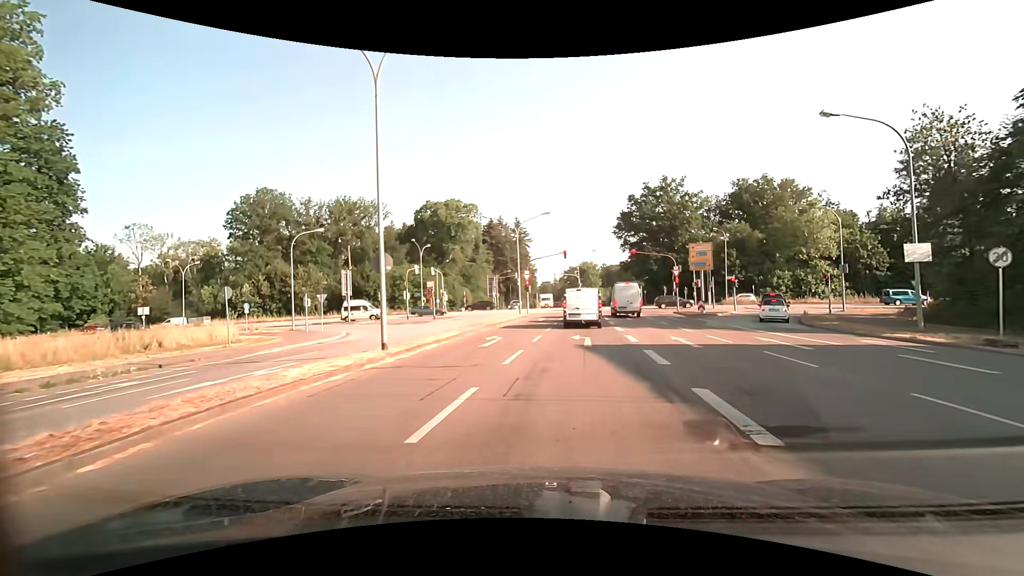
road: secondary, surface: asphalt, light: Day
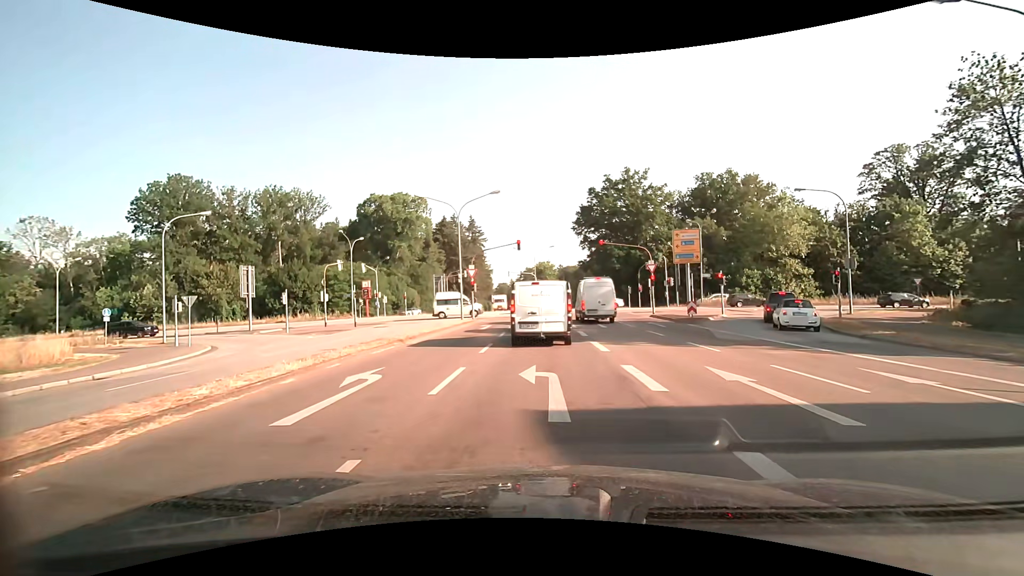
(+0.5, +9.2) m; +5°
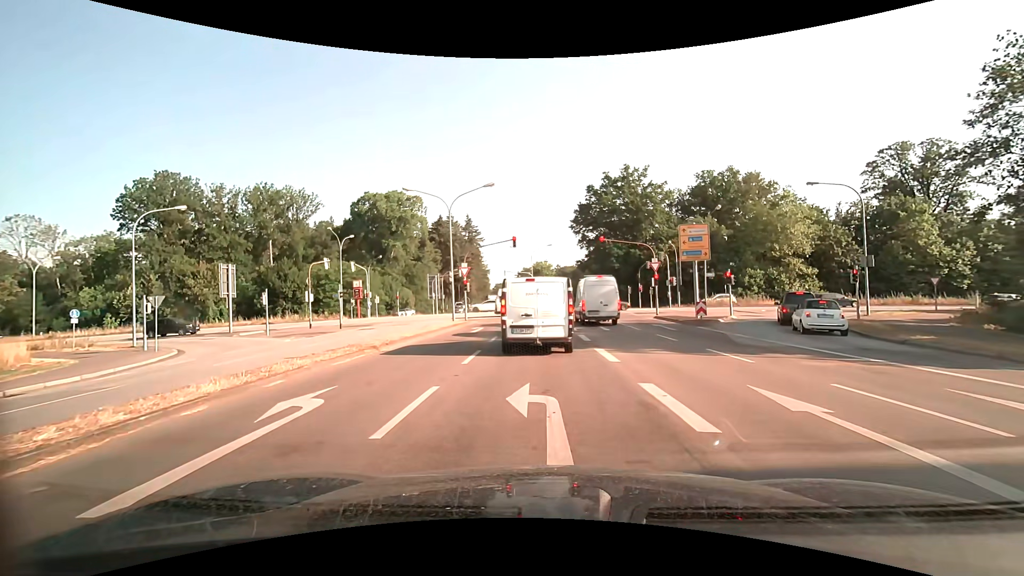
(0.0, +2.2) m; 0°
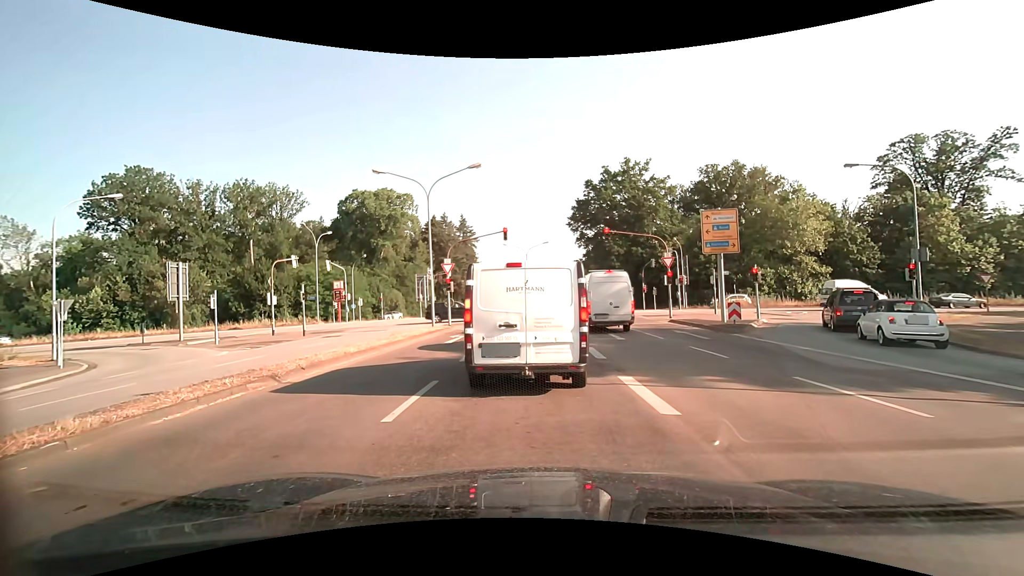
(0.0, +5.0) m; -2°
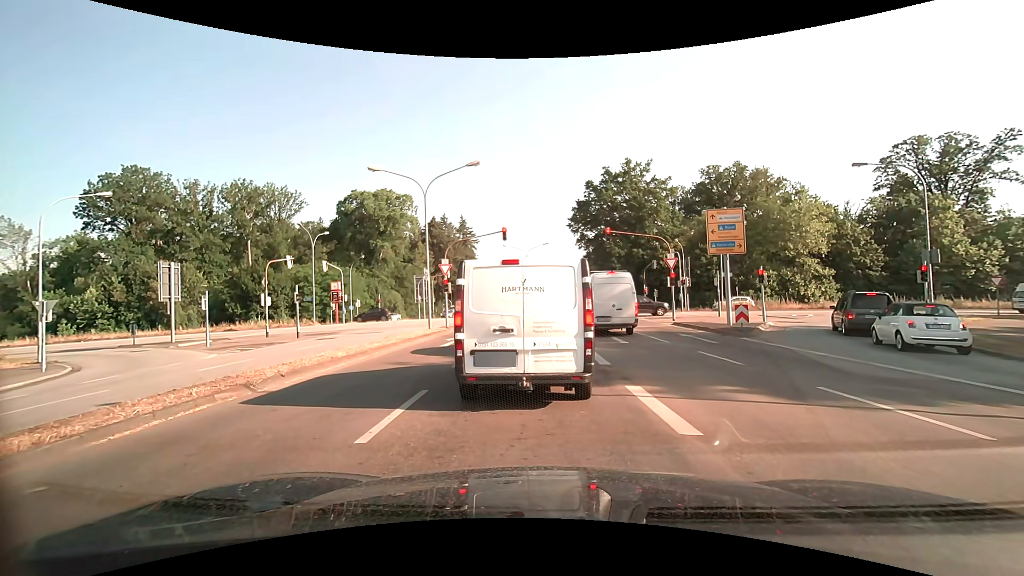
(0.0, +0.8) m; 0°
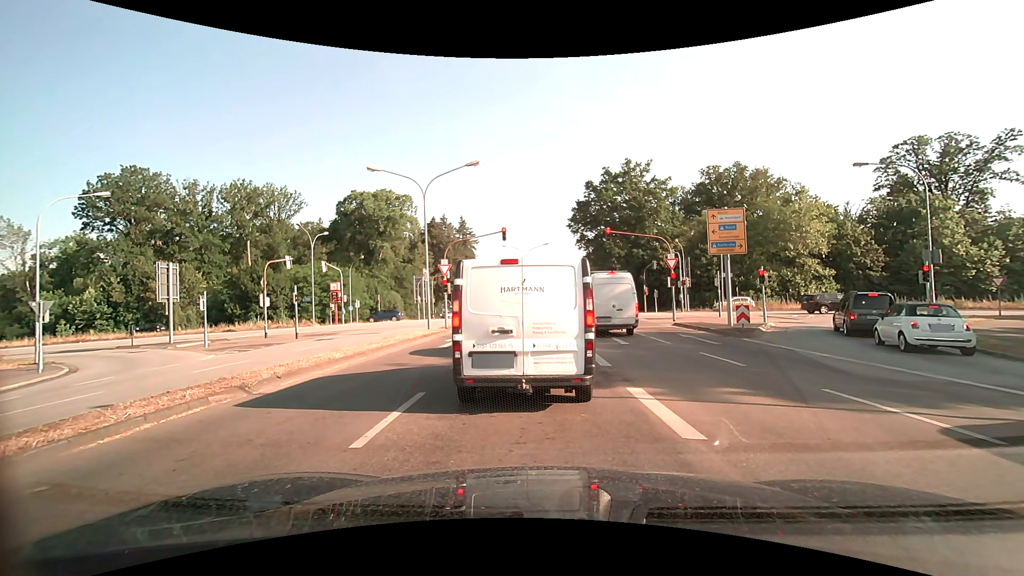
(0.0, +0.2) m; 0°
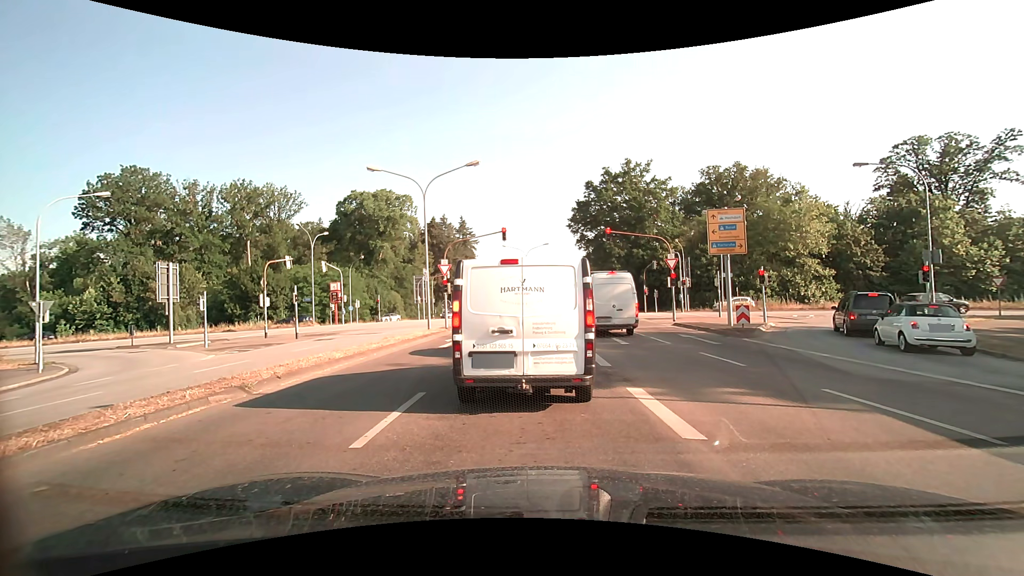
(0.0, 0.0) m; 0°
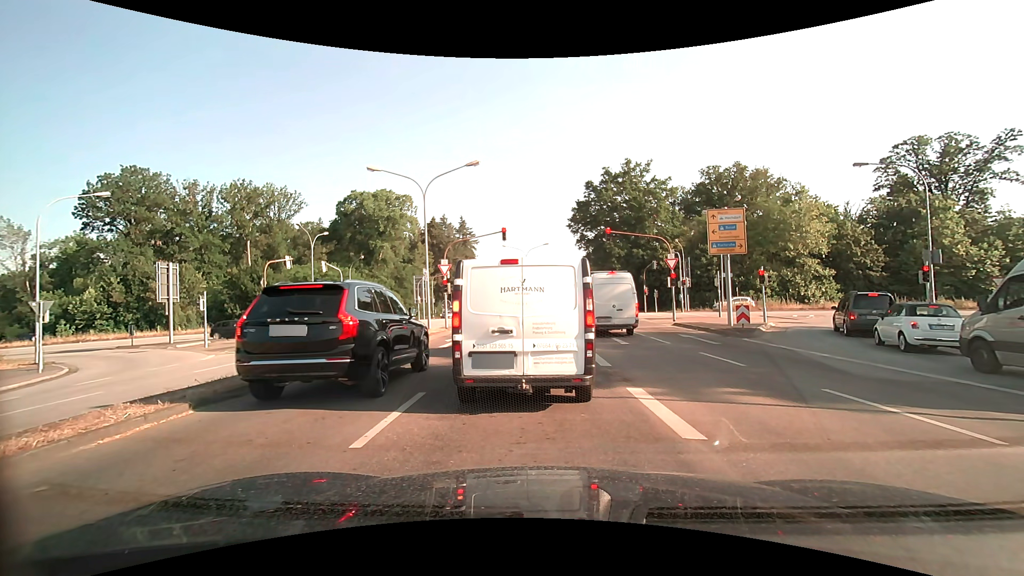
(0.0, 0.0) m; 0°
(0, +10) (+1, +20) (+1, +30) (+1, +40) (-1, +50) (-8, +57) (-18, +59) (-28, +59) (-38, +58) (-48, +58) m
